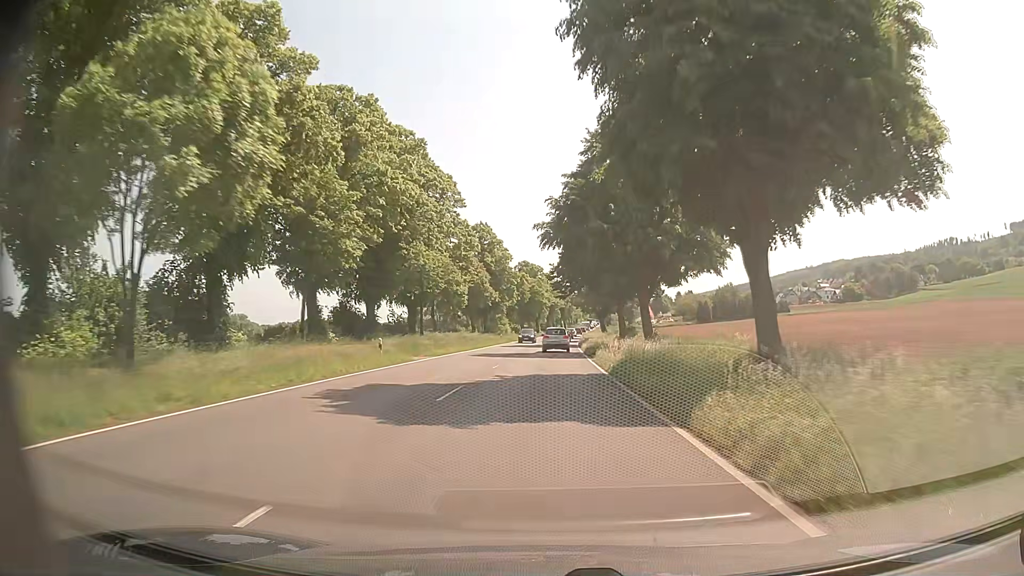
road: primary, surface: asphalt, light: Day
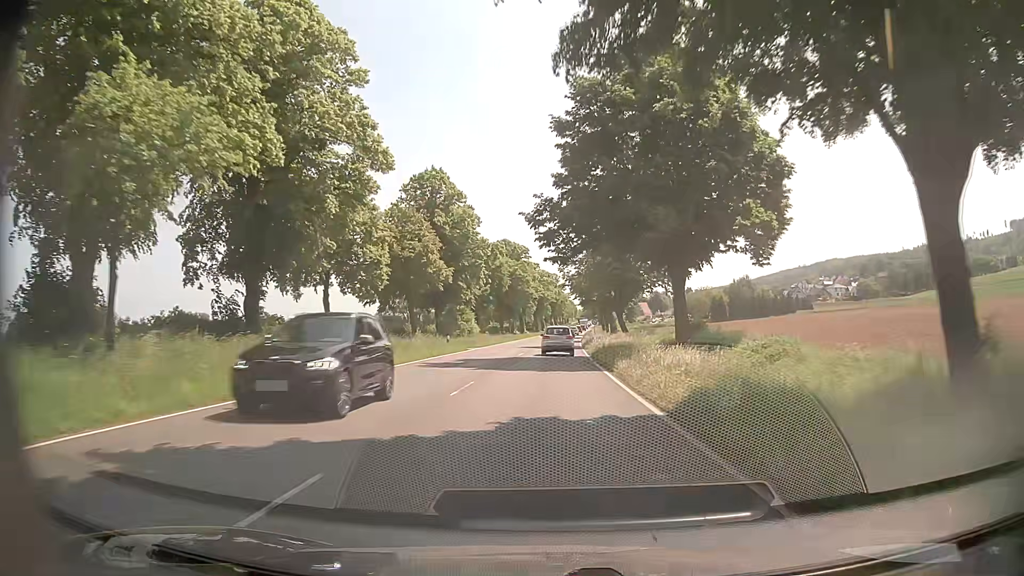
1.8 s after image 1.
(+0.6, +34.5) m; +2°
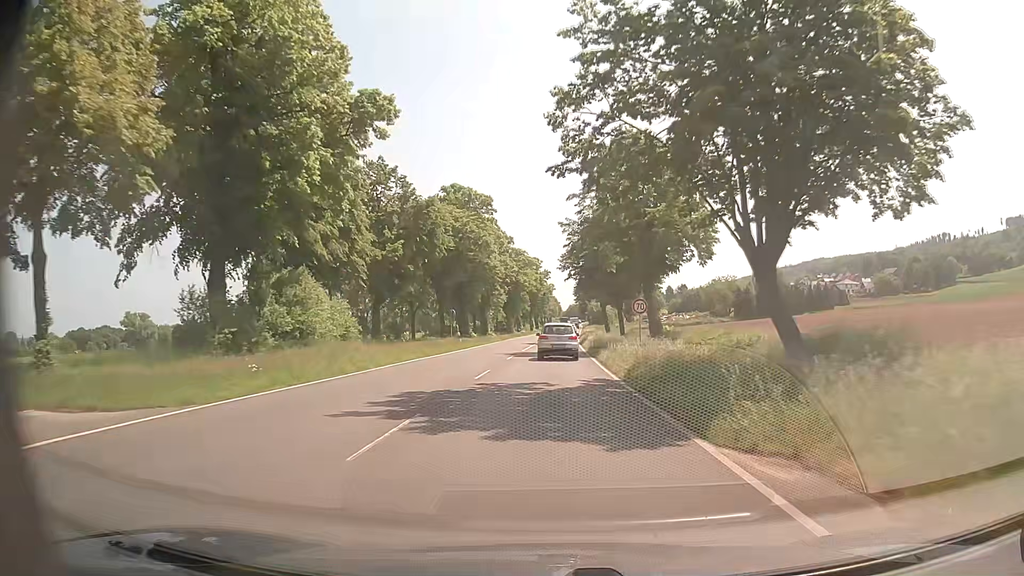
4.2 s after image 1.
(+0.5, +43.2) m; +1°
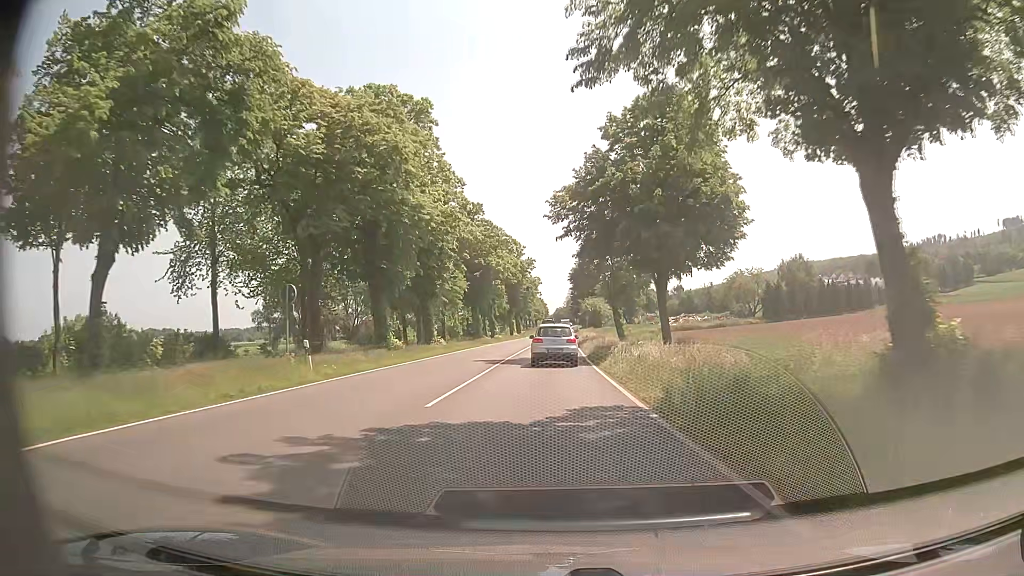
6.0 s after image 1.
(+0.4, +30.3) m; +1°
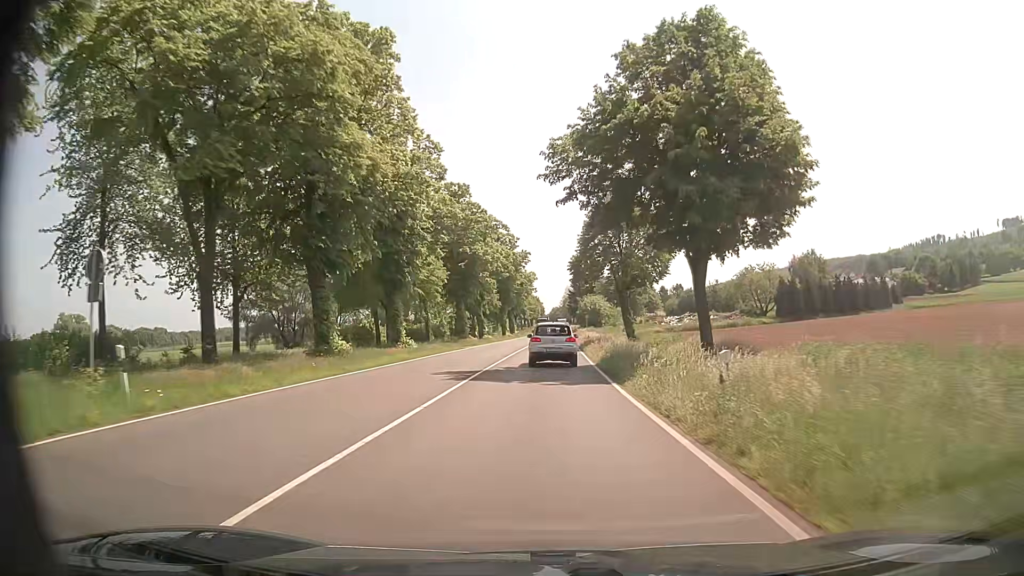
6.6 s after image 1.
(0.0, +9.7) m; 0°
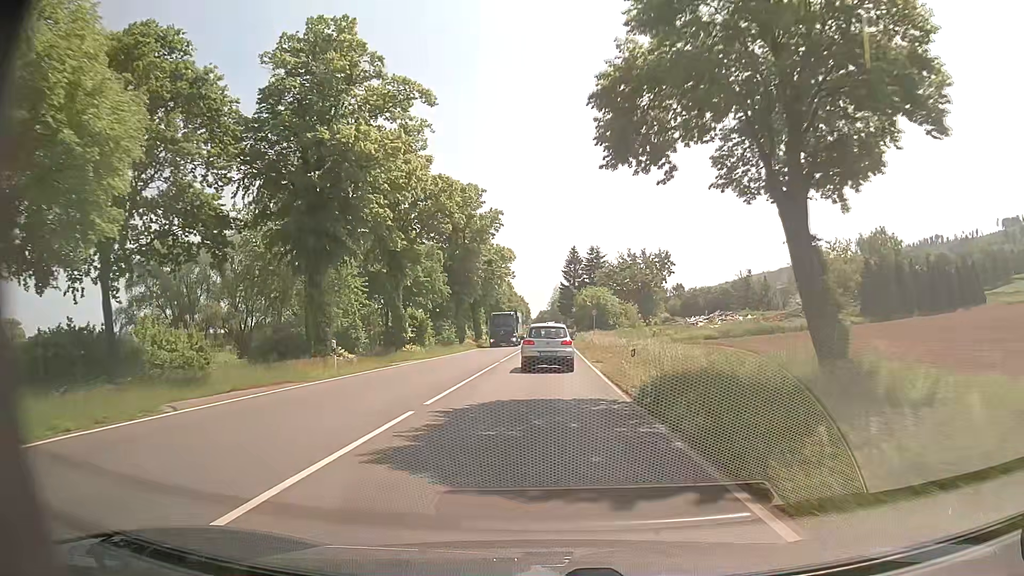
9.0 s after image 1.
(+0.4, +37.7) m; +1°
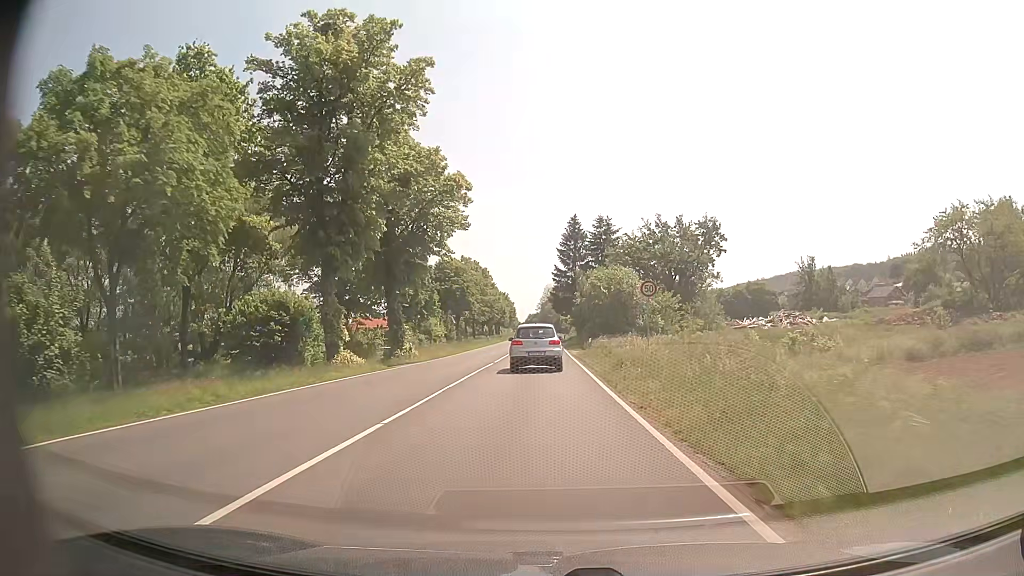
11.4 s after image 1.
(+0.1, +36.9) m; +1°
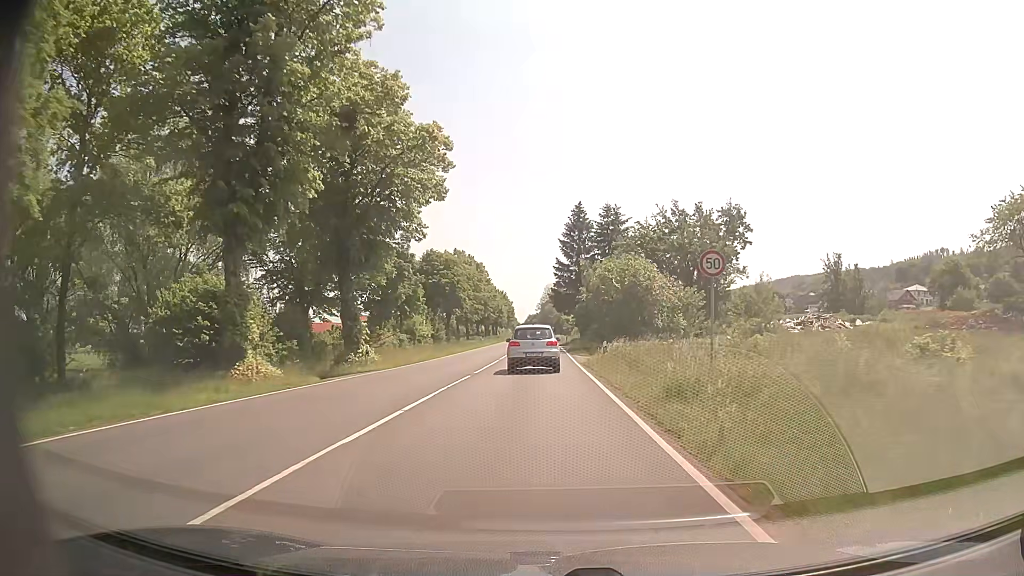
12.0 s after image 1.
(0.0, +9.2) m; 0°
(0, +10) (0, +20) (0, +30) (0, +40) (0, +50) (0, +60) (0, +70) (-1, +80) (-1, +90) (-1, +100) m
